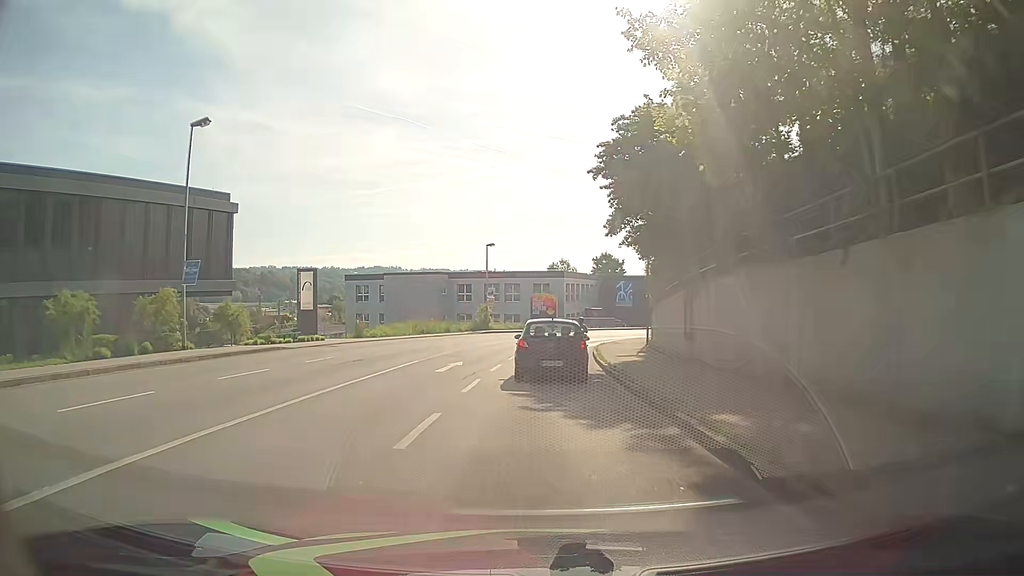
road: tertiary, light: Day
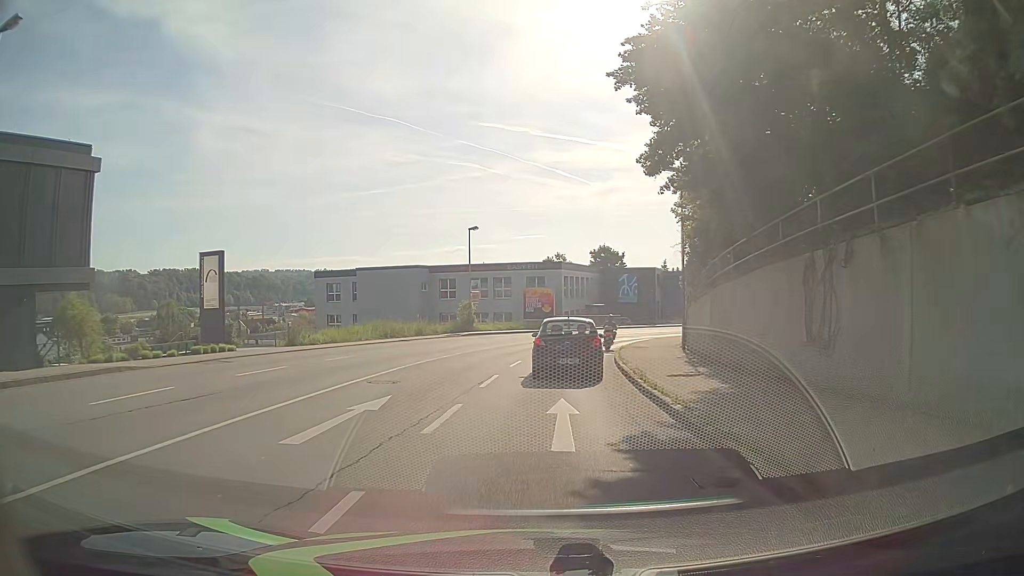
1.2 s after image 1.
(0.0, +11.0) m; -1°
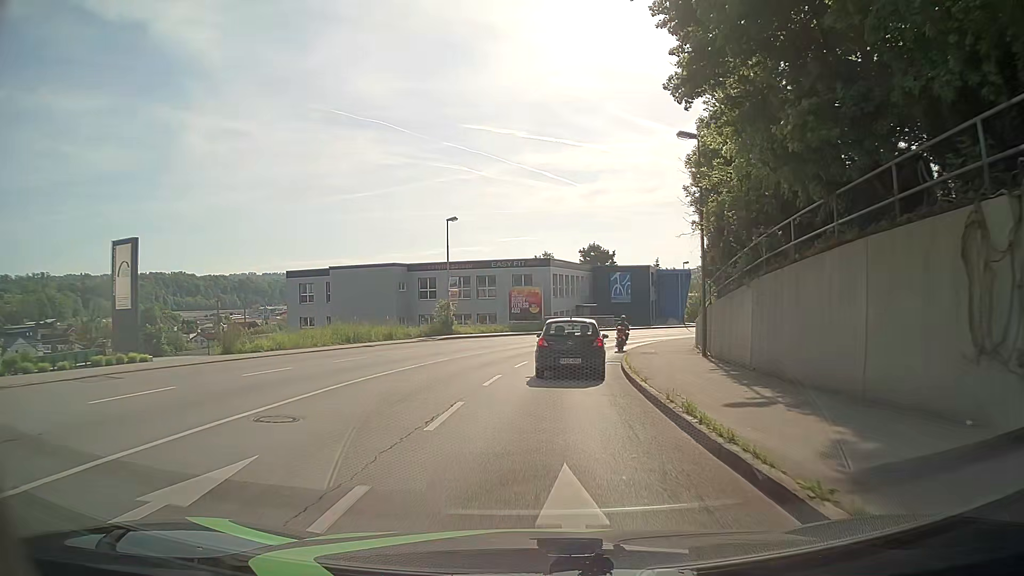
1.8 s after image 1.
(+0.2, +5.6) m; +1°
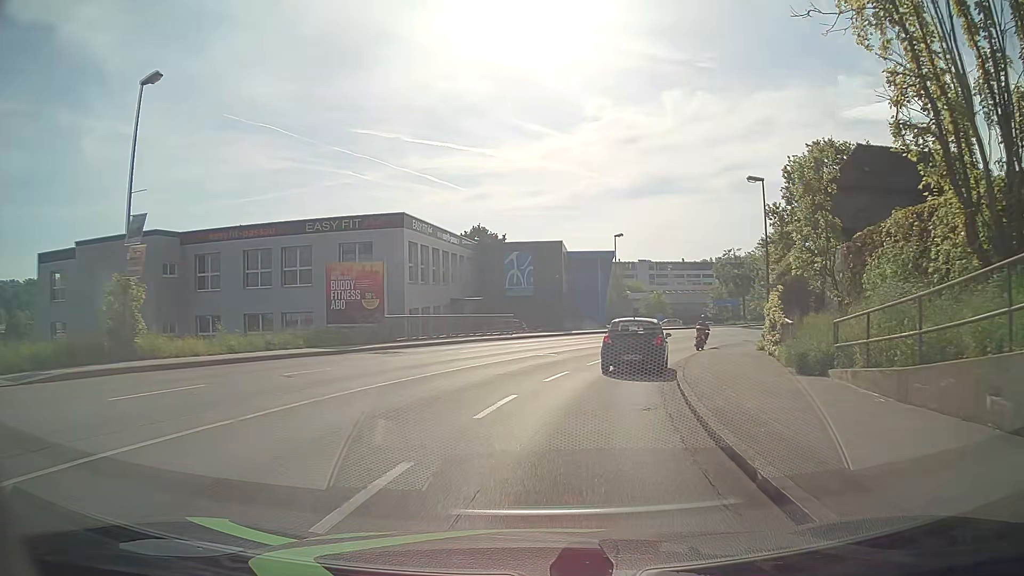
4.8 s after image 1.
(+2.3, +28.6) m; +11°
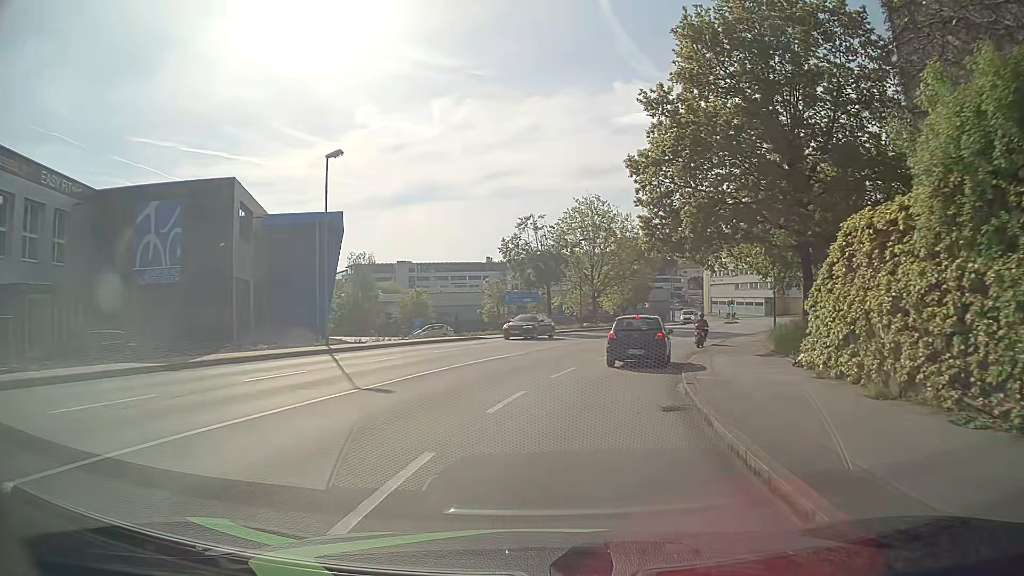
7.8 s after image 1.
(+5.0, +28.7) m; +21°
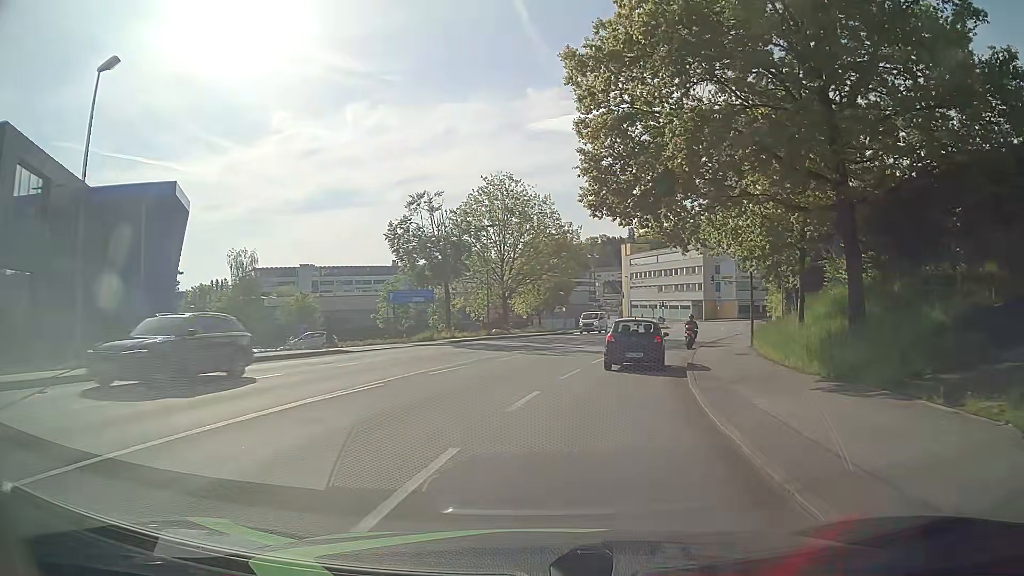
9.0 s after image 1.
(+0.6, +11.6) m; +6°
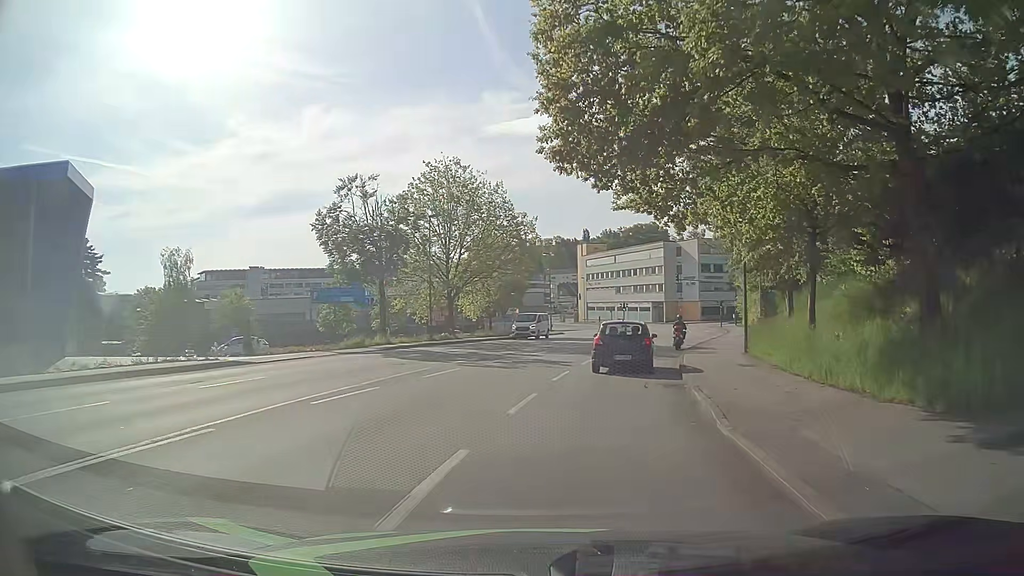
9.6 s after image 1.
(+0.3, +5.8) m; +5°
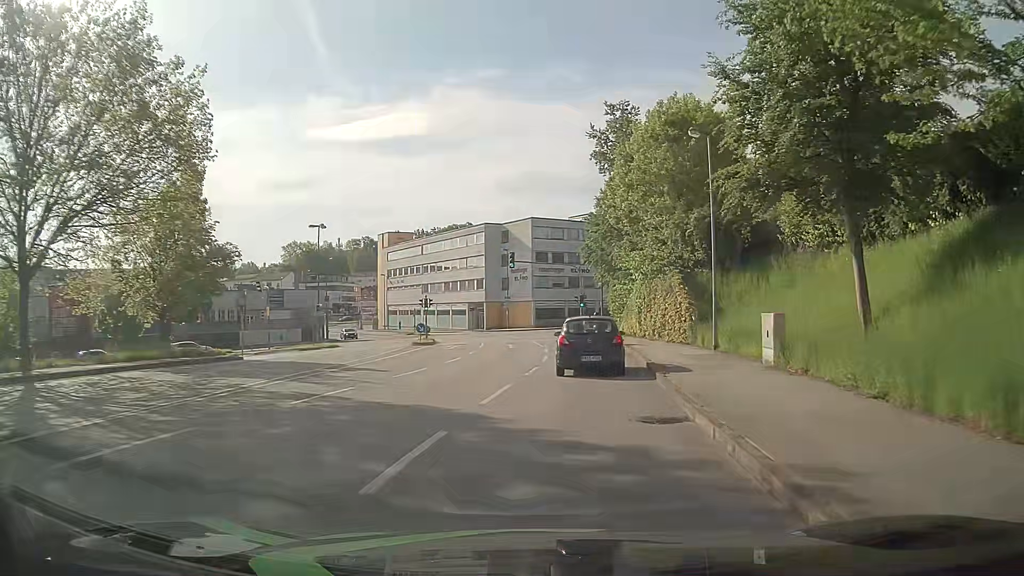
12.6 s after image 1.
(+3.9, +28.2) m; +15°
